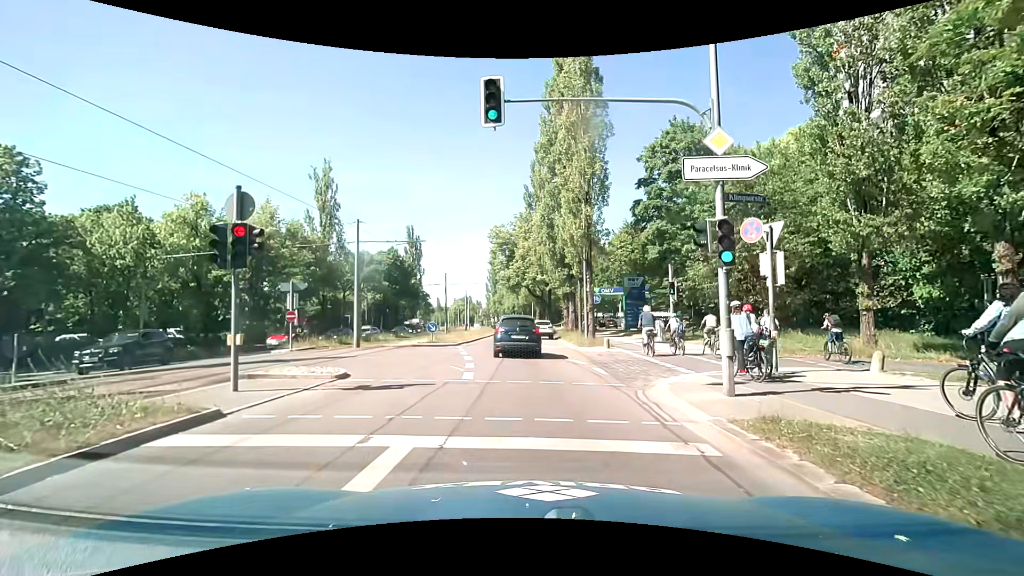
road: secondary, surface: asphalt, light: Day
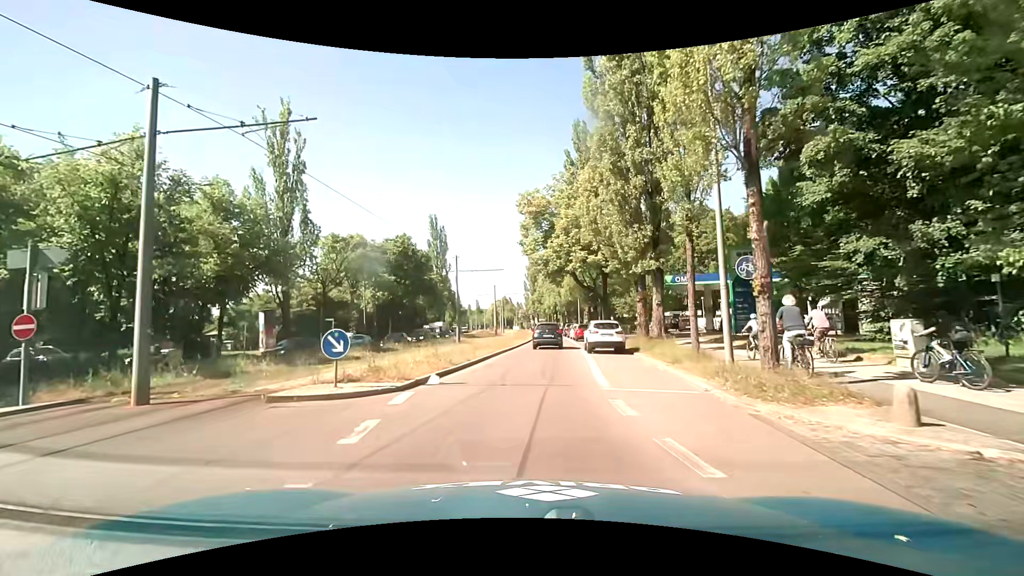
(-0.7, +18.0) m; -6°
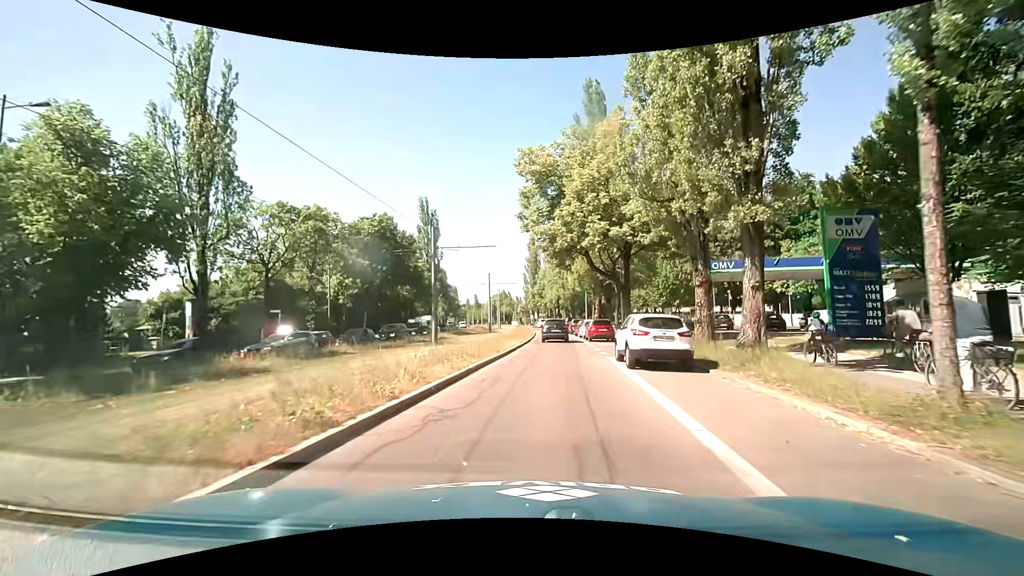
(-0.1, +10.0) m; 0°
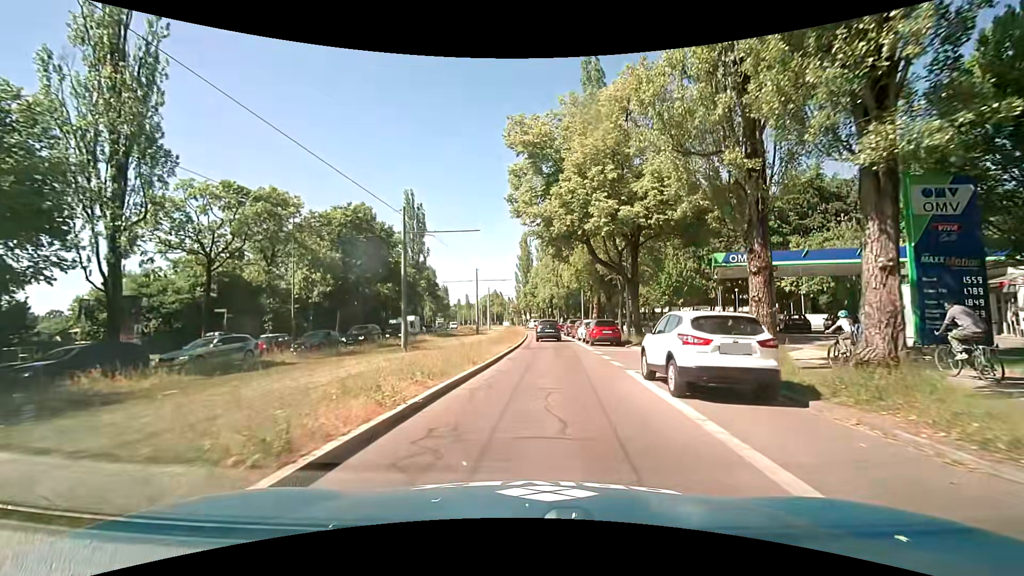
(0.0, +5.4) m; 0°
(0, +10) (+1, +20) (+1, +30) (+1, +40) (+2, +50) (+2, +60) (+1, +70) (+1, +80) (0, +90) (0, +100) m
